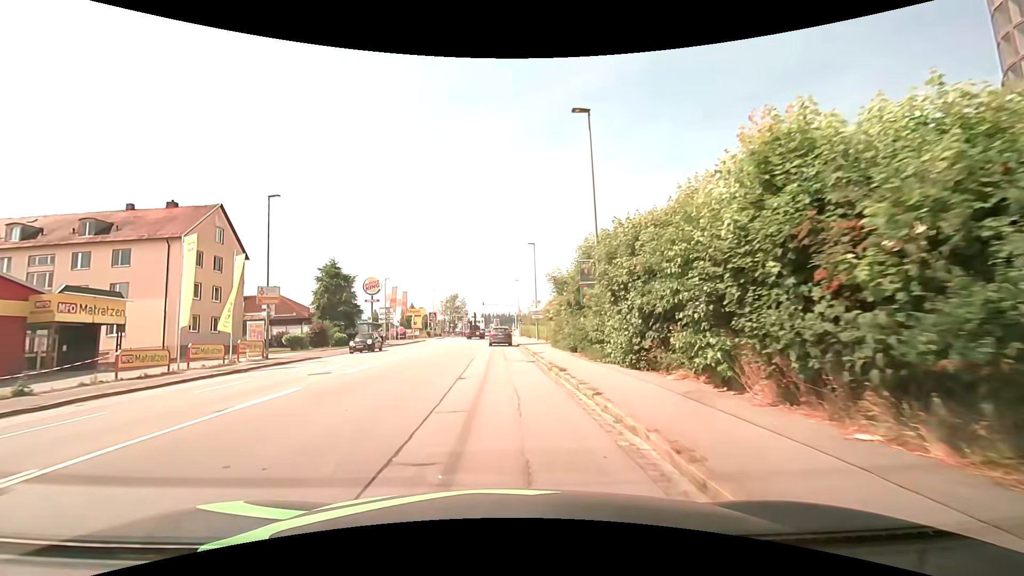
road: tertiary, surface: asphalt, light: Day
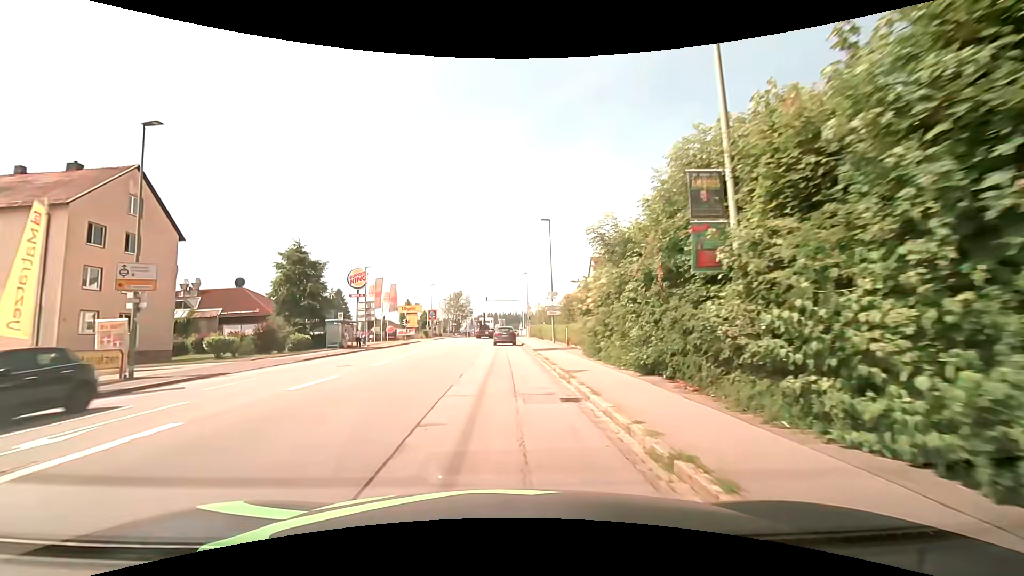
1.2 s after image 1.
(-0.1, +11.6) m; 0°
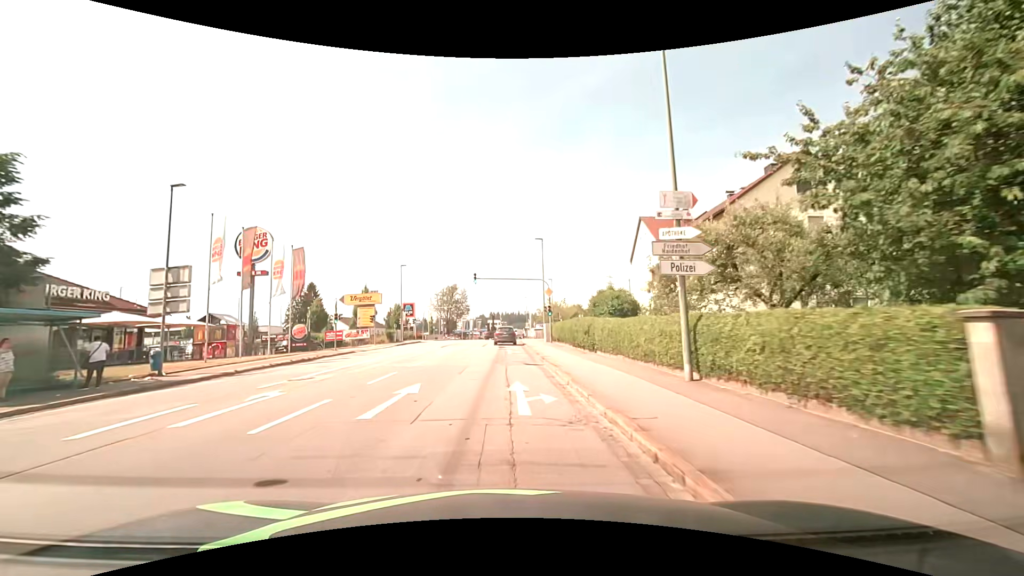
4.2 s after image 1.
(-0.3, +30.2) m; -1°
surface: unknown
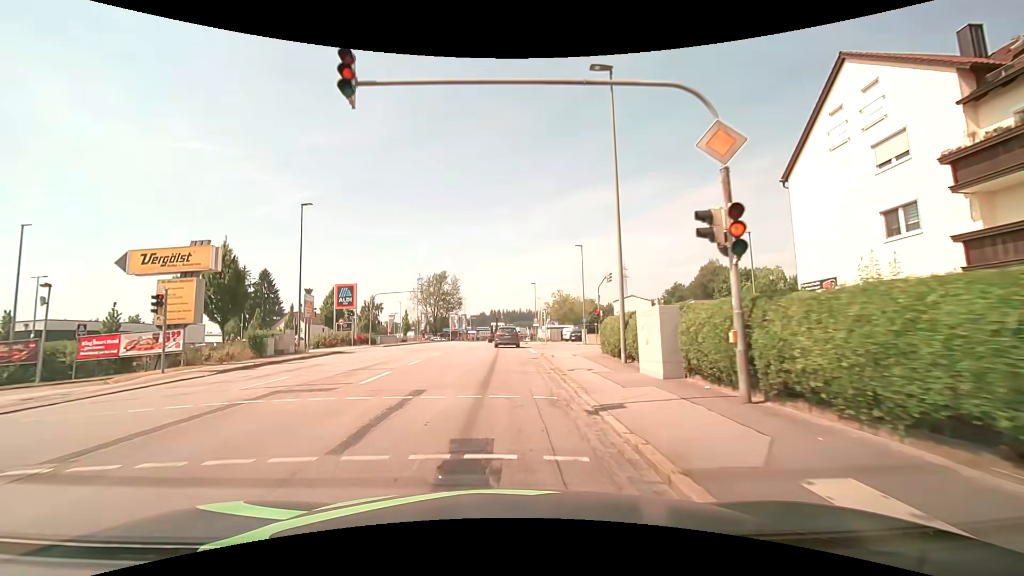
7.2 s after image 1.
(0.0, +33.0) m; 0°
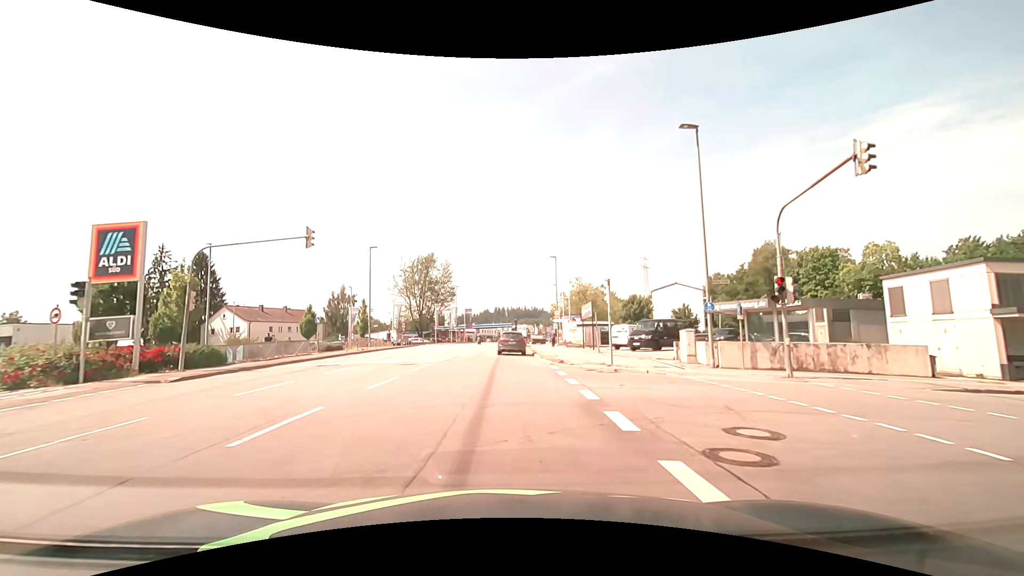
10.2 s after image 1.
(-0.1, +30.2) m; 0°
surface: asphalt
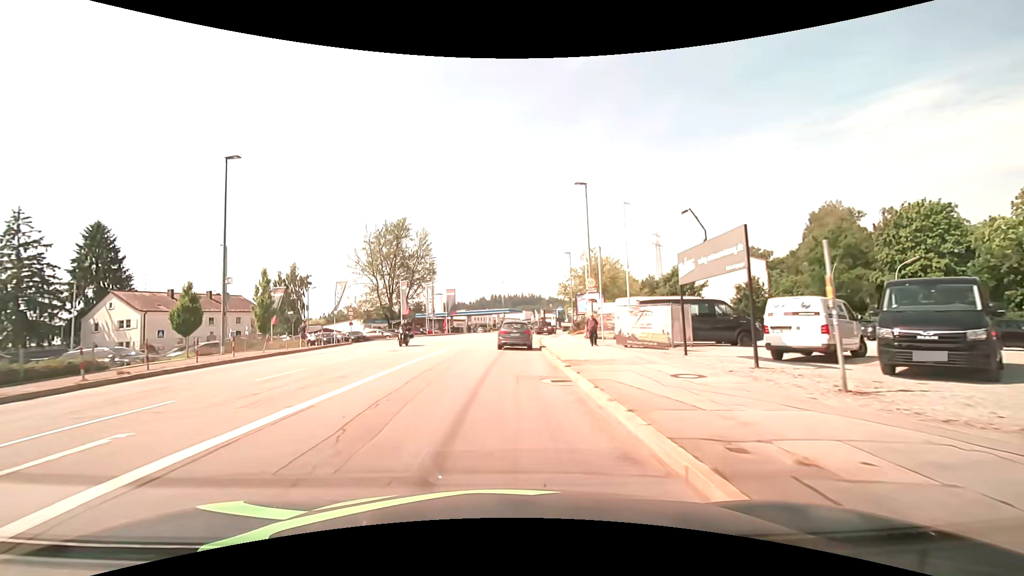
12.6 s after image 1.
(0.0, +24.9) m; 0°
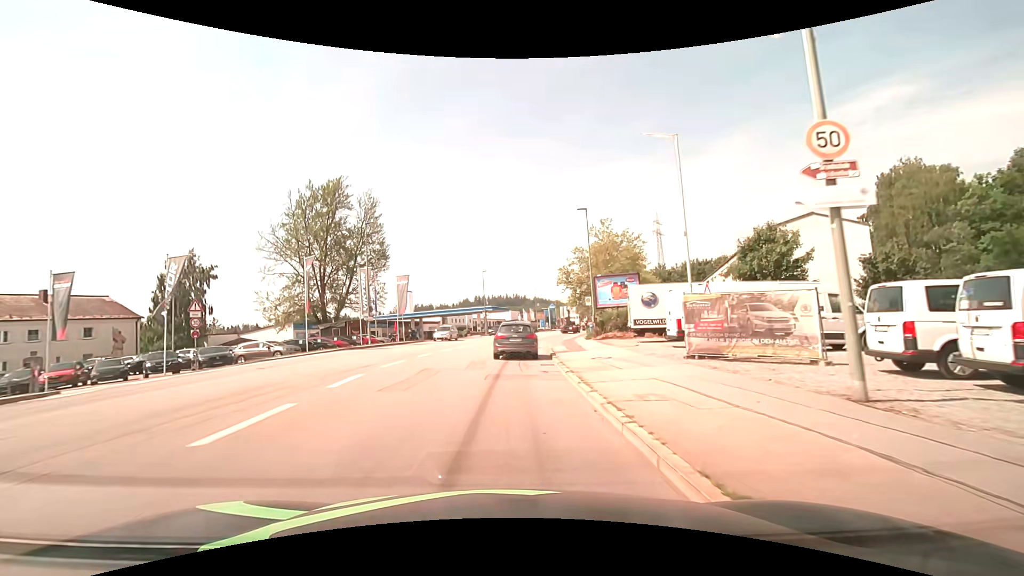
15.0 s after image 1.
(+0.3, +24.2) m; +2°
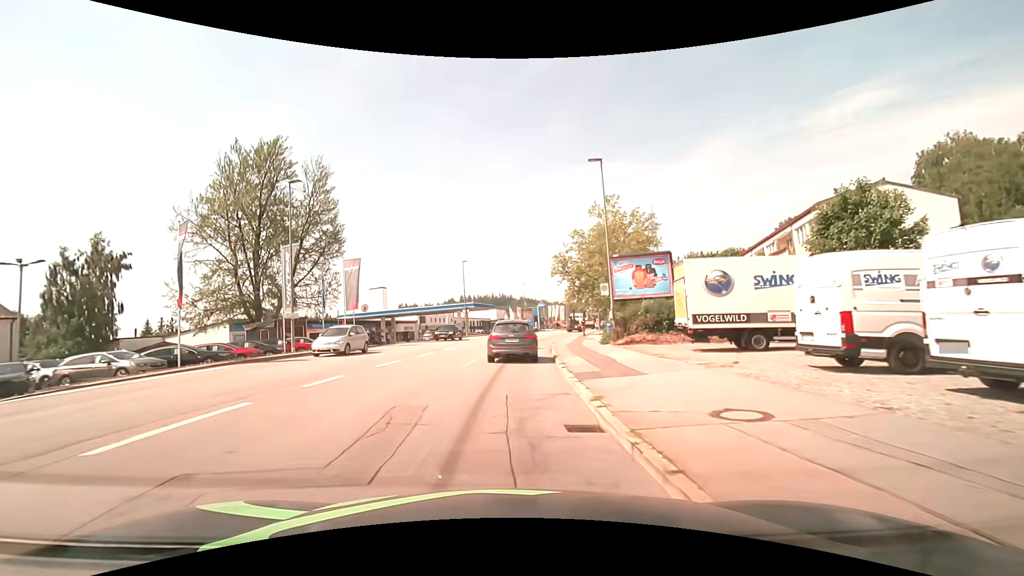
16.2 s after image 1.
(+0.2, +11.8) m; +2°
(0, +10) (0, +20) (+1, +30) (+2, +40) (+3, +50) (+5, +60) (+7, +69) (+9, +79) (+11, +89) (+13, +99) m
